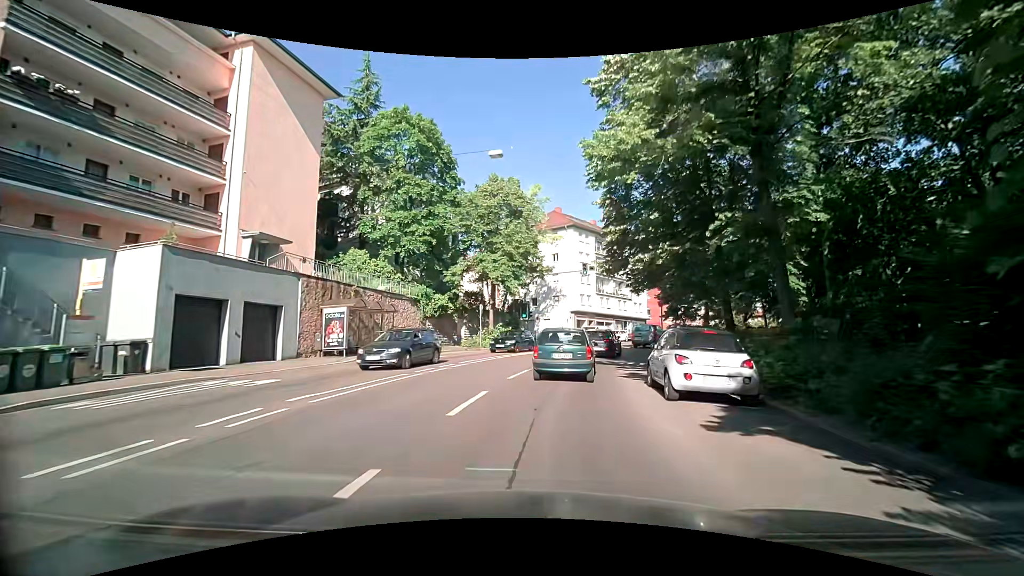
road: secondary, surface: asphalt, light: Day
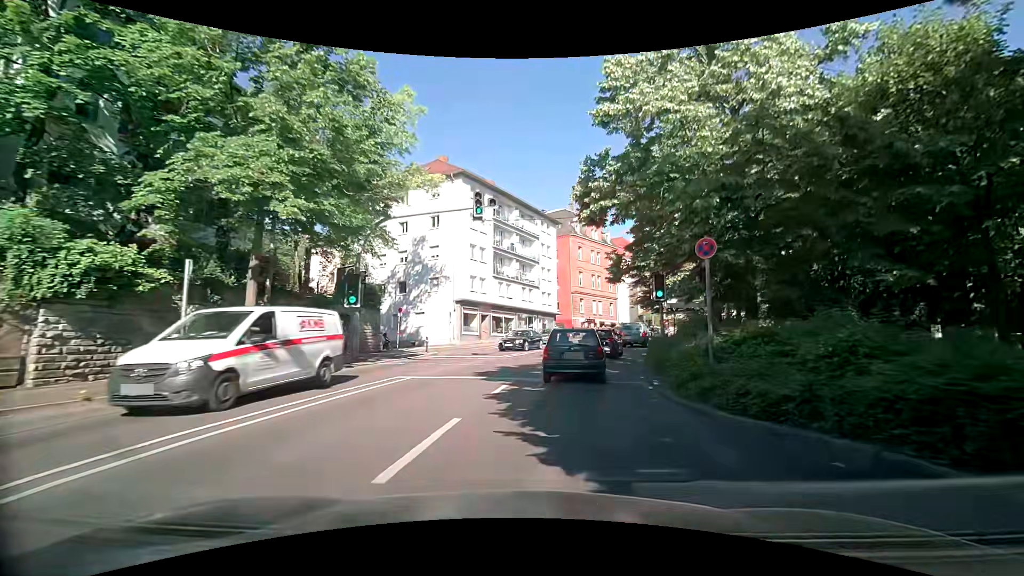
(+2.1, +21.1) m; +12°
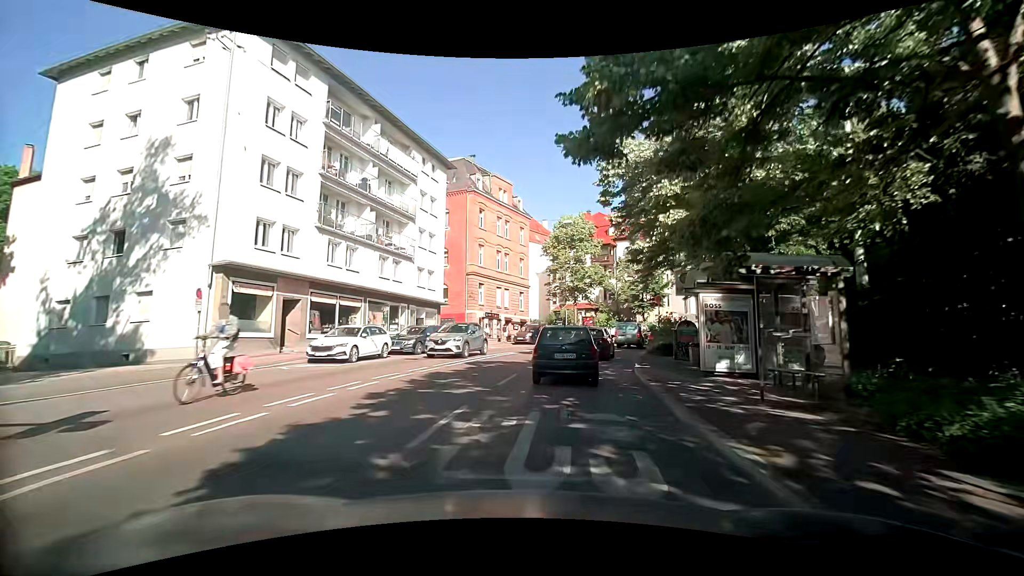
(+2.5, +20.4) m; +12°
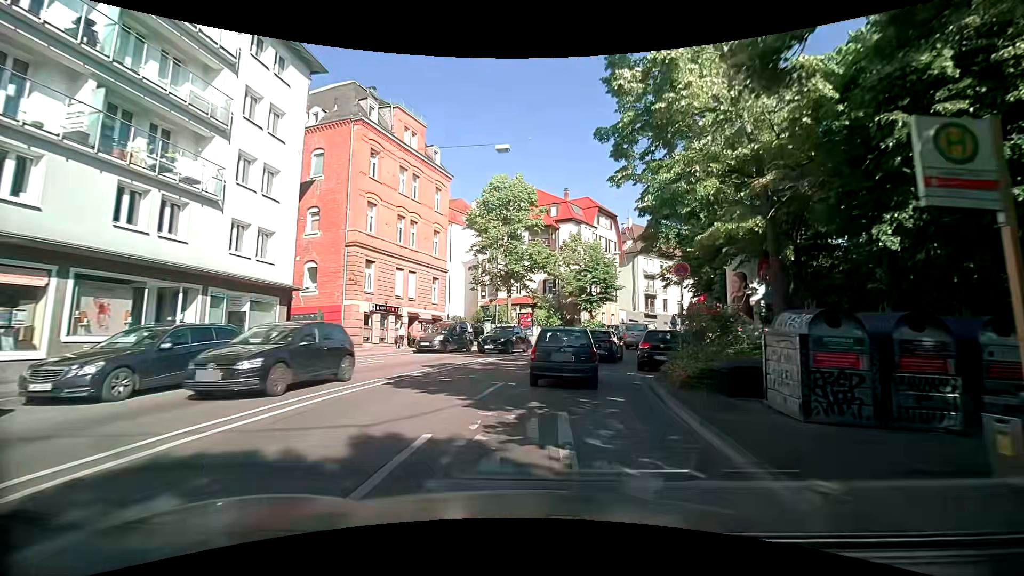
(+0.8, +14.1) m; +7°
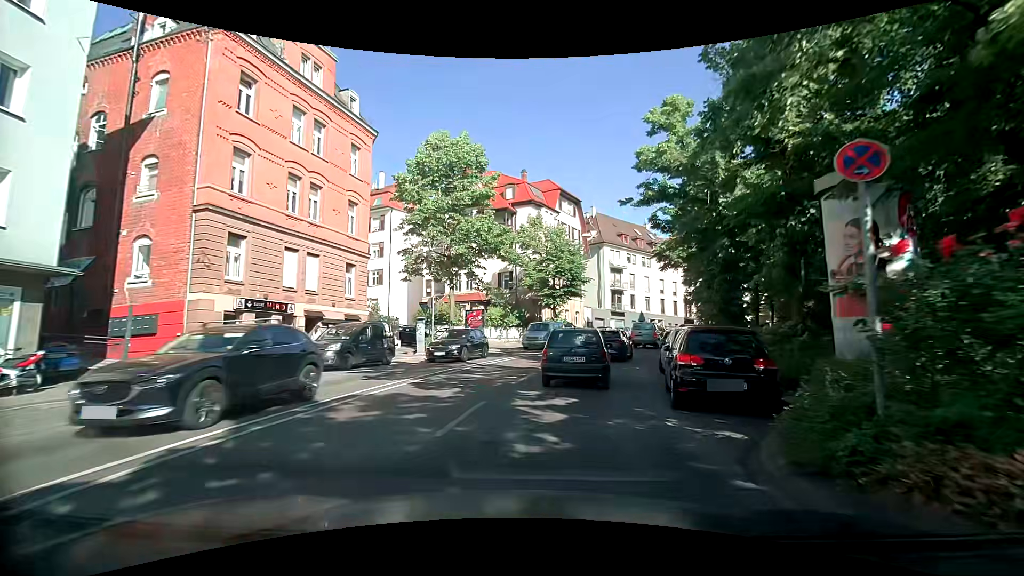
(+0.5, +8.9) m; +5°
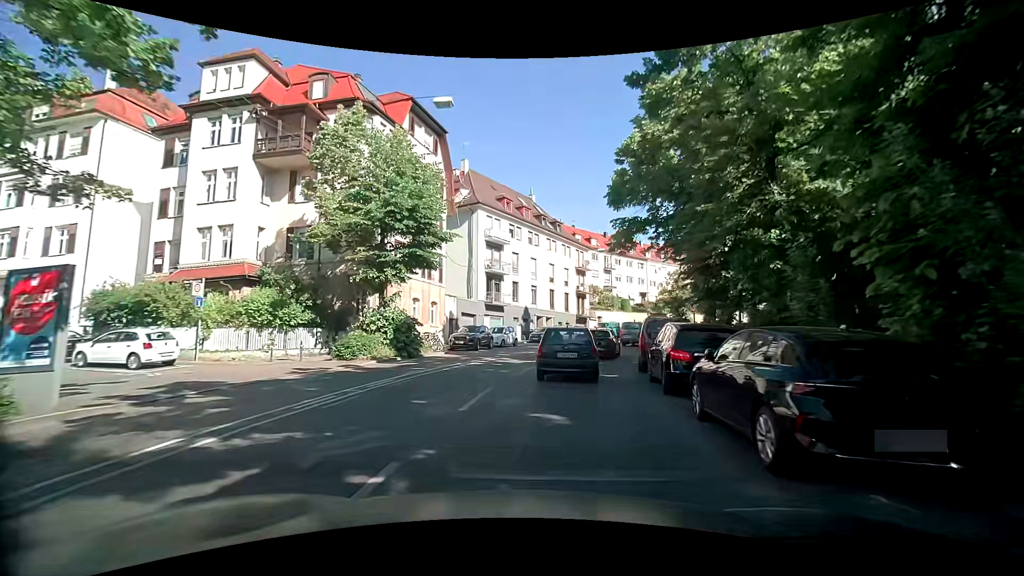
(+2.8, +22.2) m; +14°
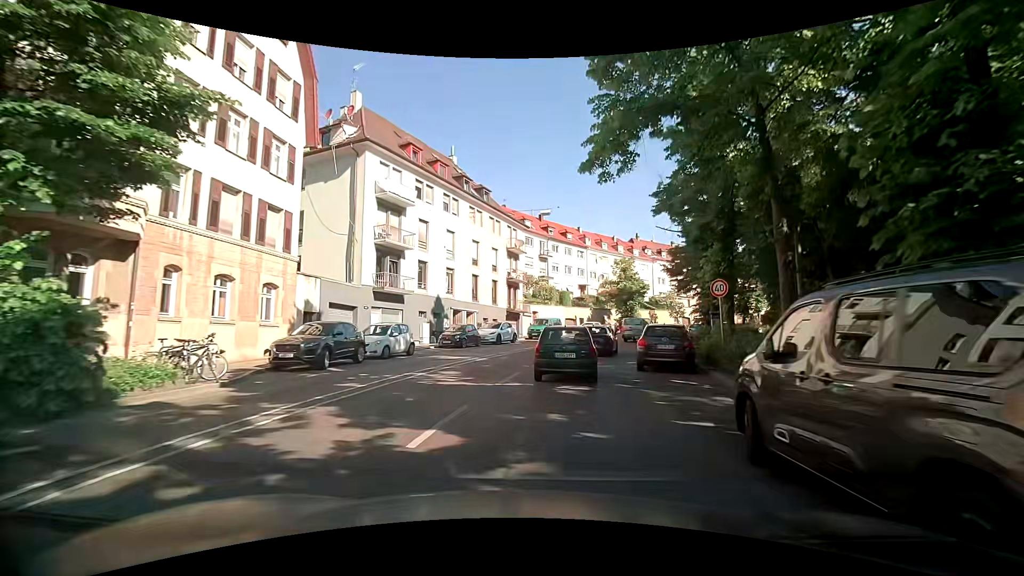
(+1.1, +14.5) m; +8°
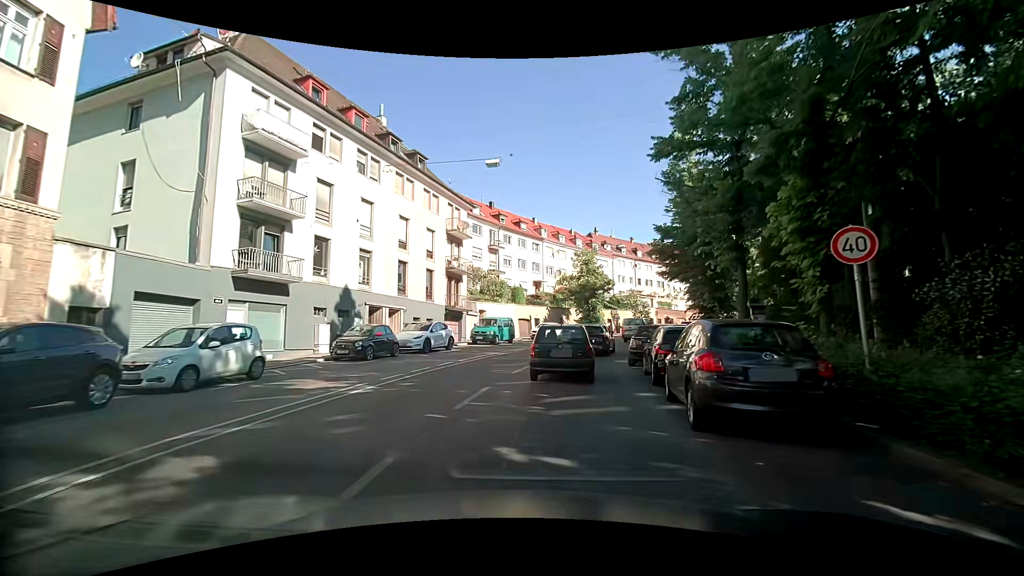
(+0.6, +9.5) m; +6°
(0, +10) (+2, +20) (+4, +30) (+8, +39) (+12, +48) (+17, +56) (+24, +64) (+30, +71) (+38, +78) (+46, +84) m
